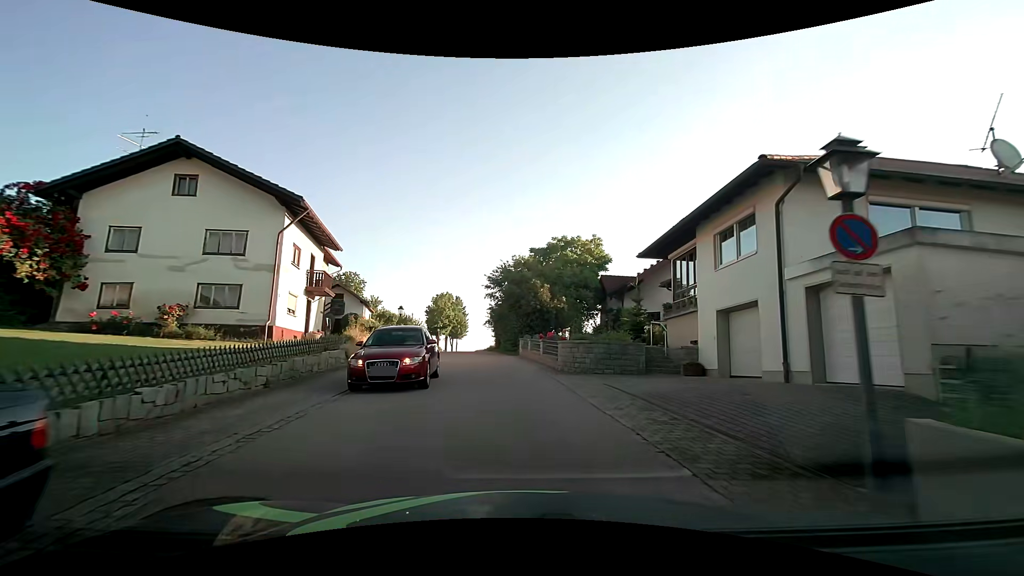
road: tertiary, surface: asphalt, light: Day
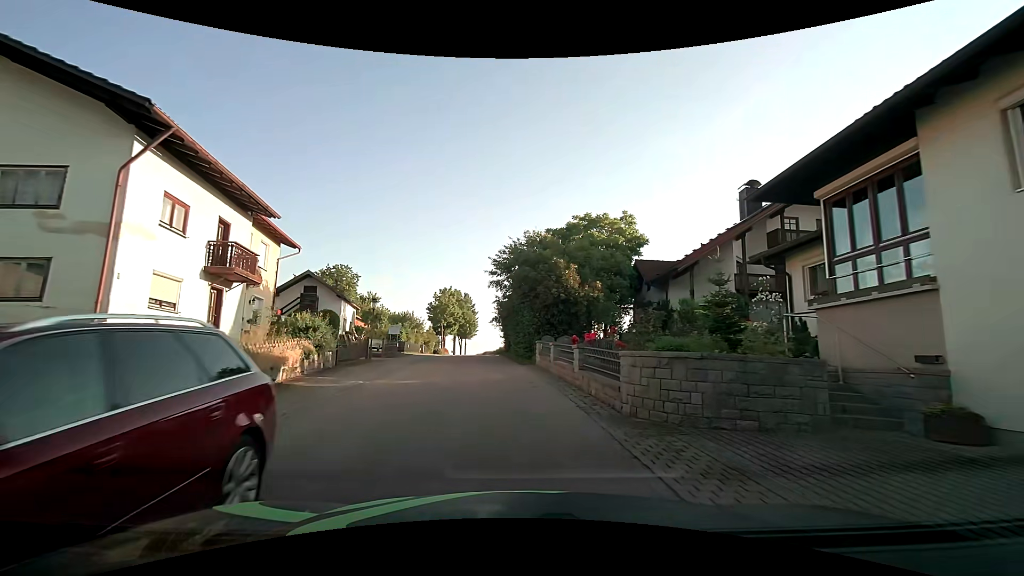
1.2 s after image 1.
(-0.3, +8.9) m; -3°
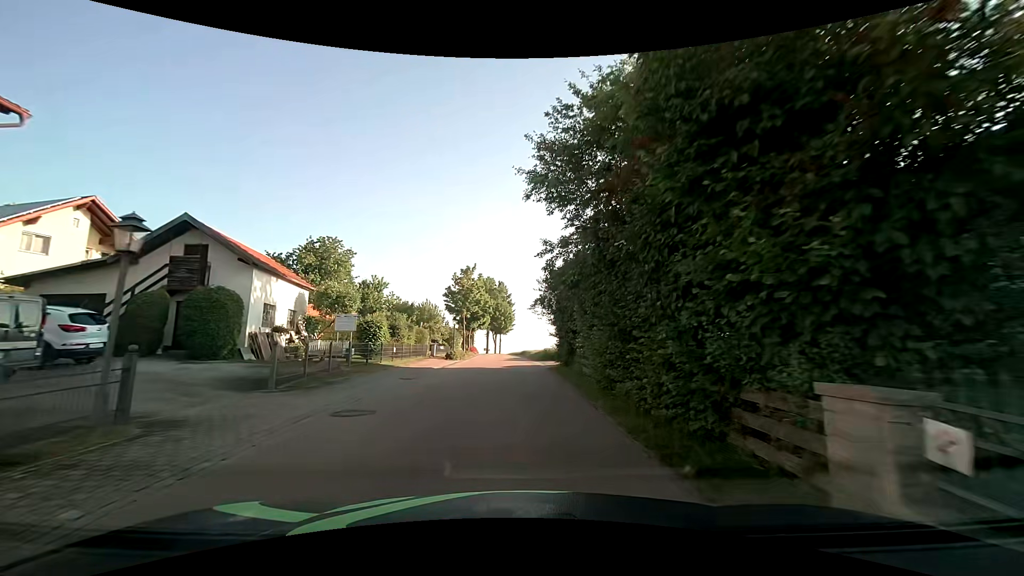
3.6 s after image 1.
(-0.8, +18.0) m; -4°
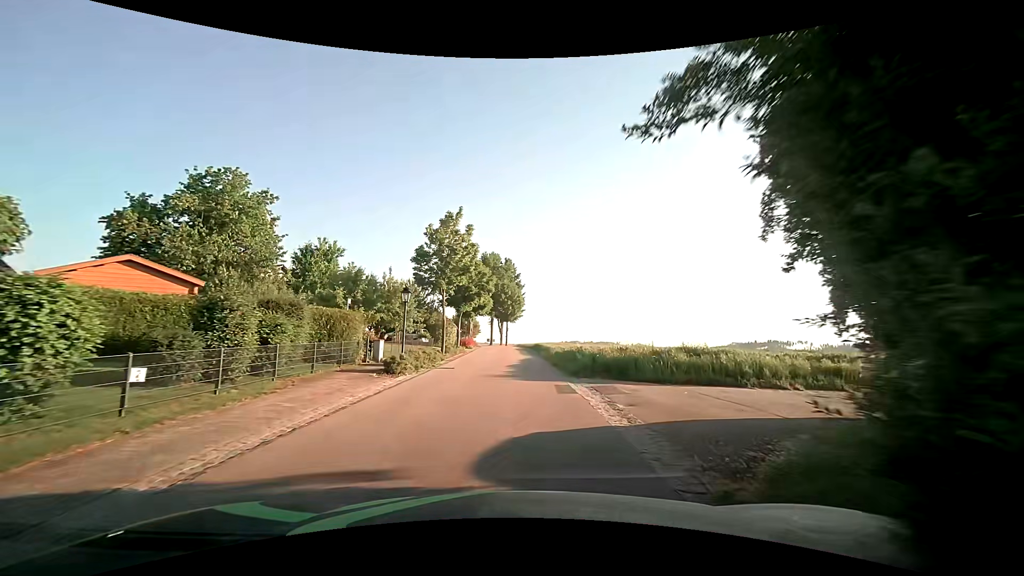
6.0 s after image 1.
(-0.1, +18.4) m; -1°
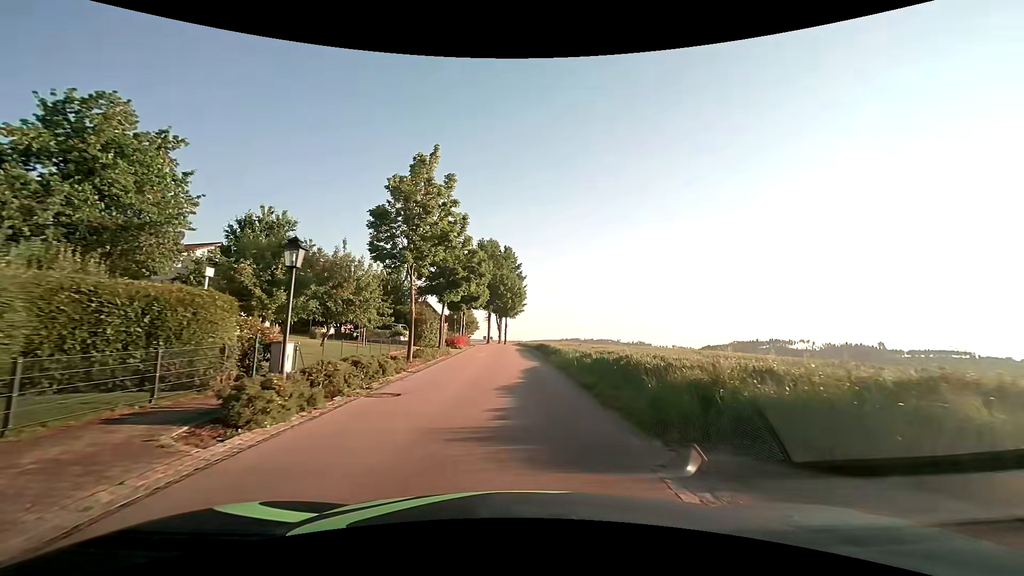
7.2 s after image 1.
(0.0, +9.3) m; +1°
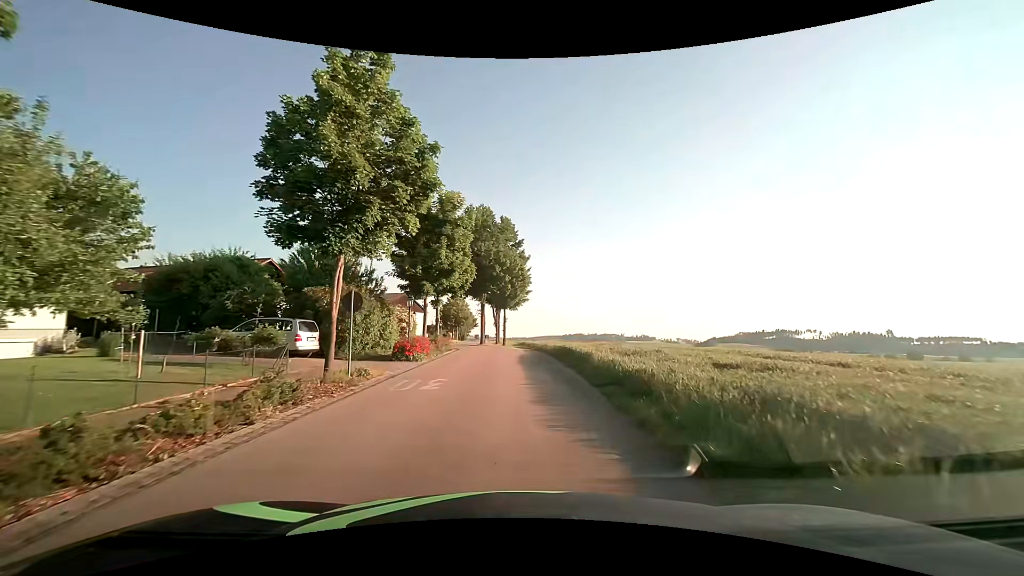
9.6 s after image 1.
(0.0, +18.5) m; +1°
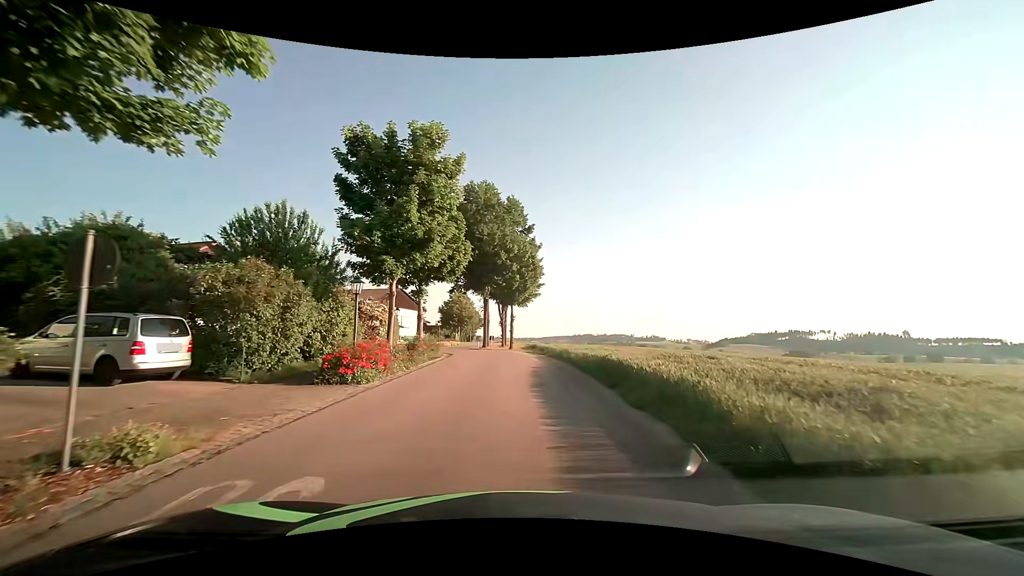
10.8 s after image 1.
(-0.2, +9.1) m; -2°
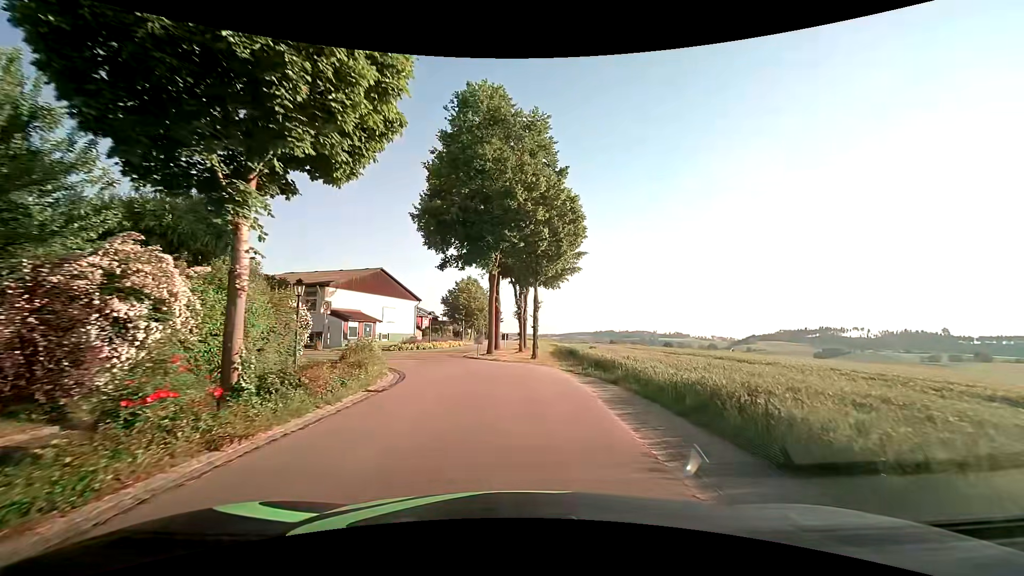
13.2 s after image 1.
(-0.3, +18.1) m; -2°
(0, +10) (-2, +20) (-5, +29) (-5, +39) (-3, +49) (-2, +59) (-1, +69) (-1, +79) (-1, +89) (-1, +99) m
